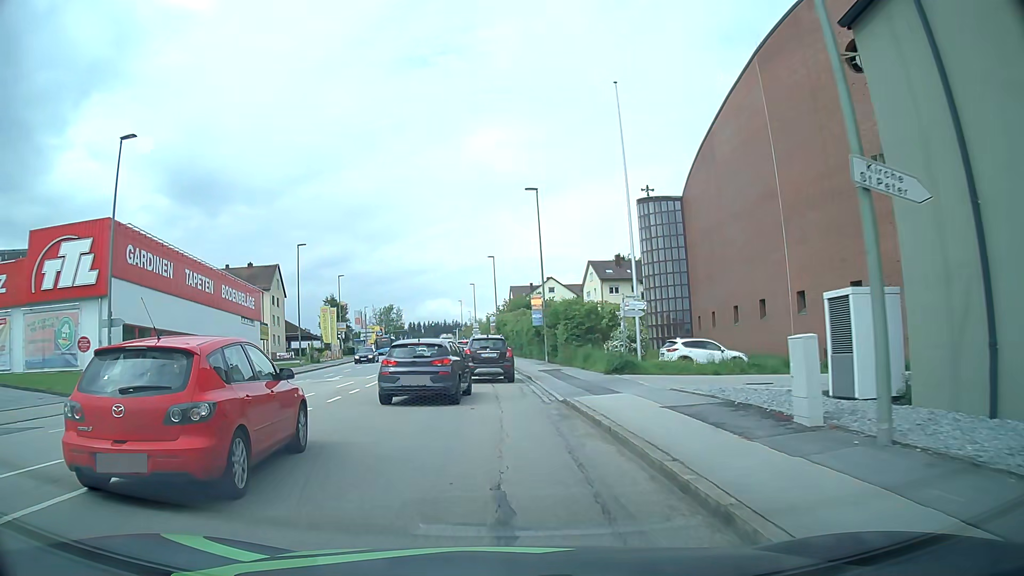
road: tertiary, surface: asphalt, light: Day
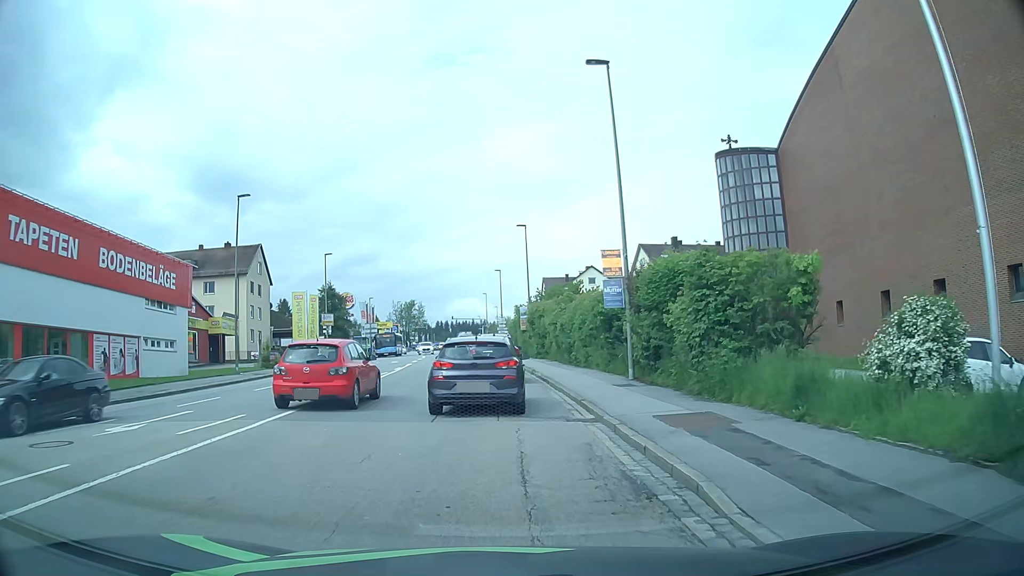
(-0.6, +18.8) m; -2°
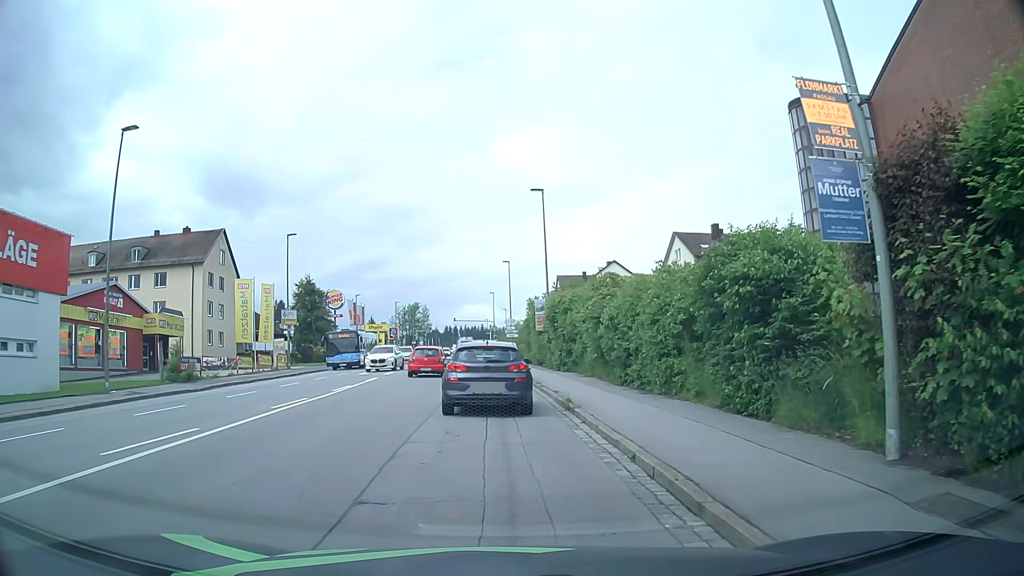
(-0.1, +14.0) m; -1°
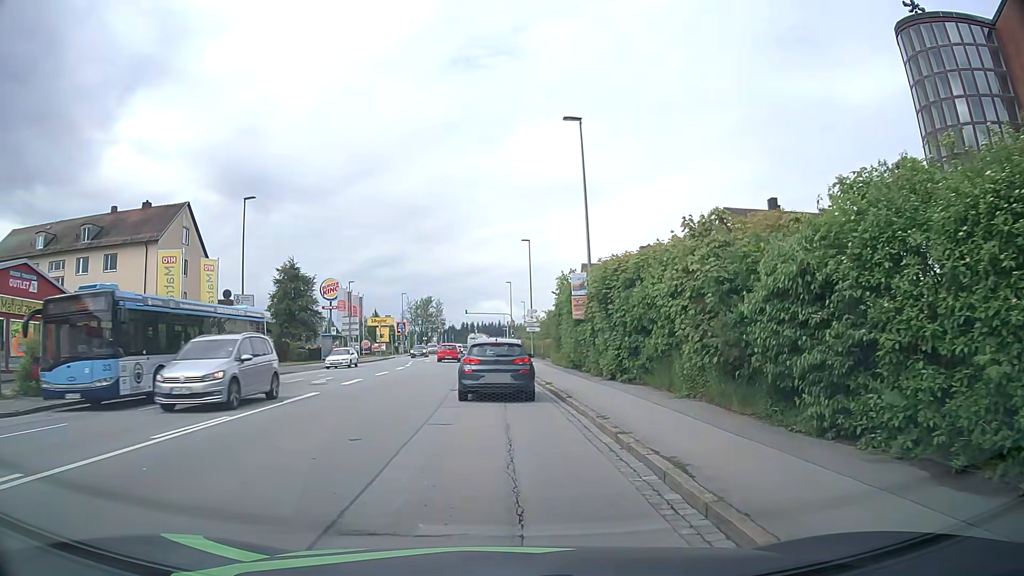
(-0.2, +12.4) m; -3°
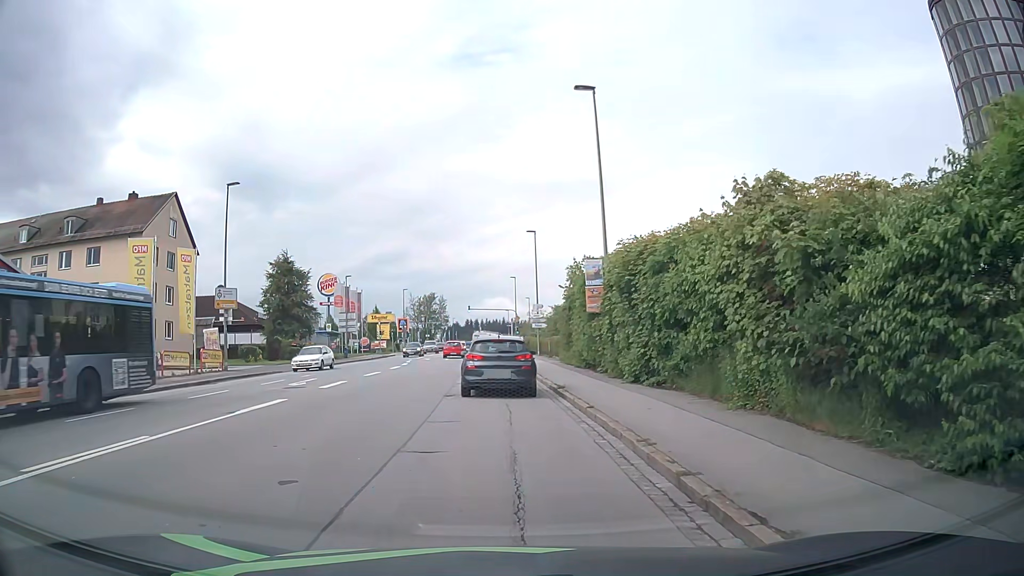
(+0.1, +3.3) m; +2°
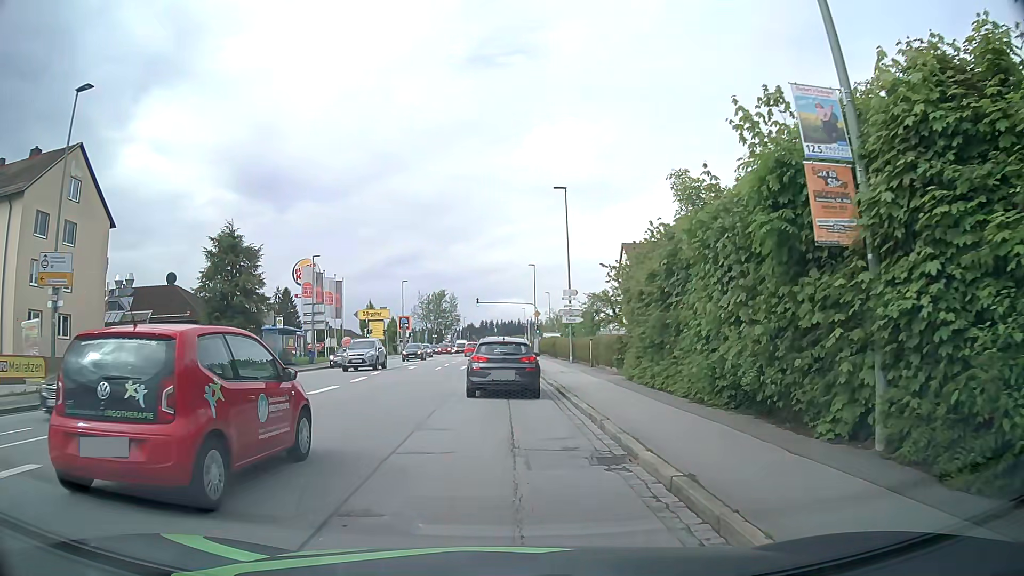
(-0.2, +16.7) m; -1°
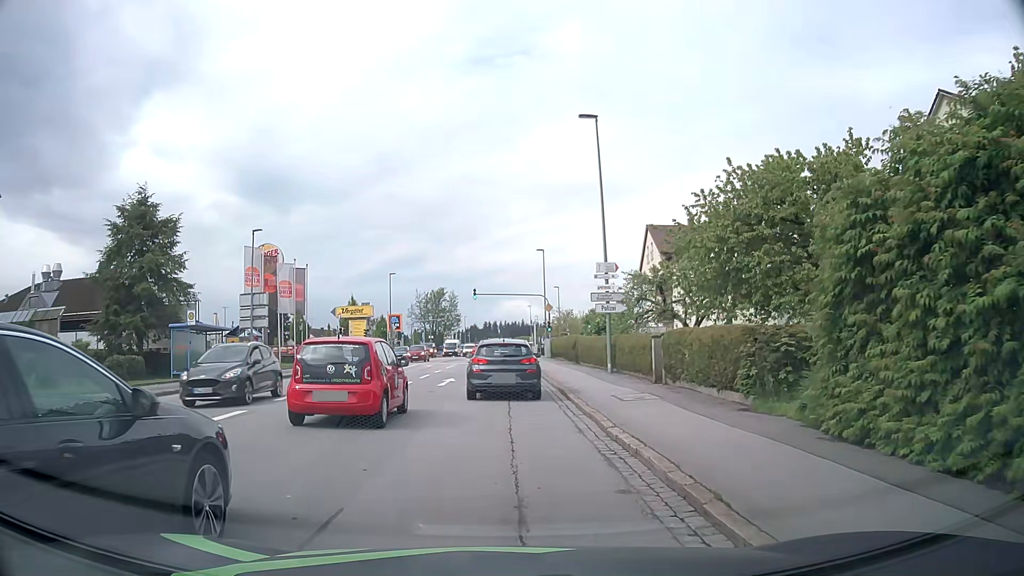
(0.0, +13.2) m; 0°
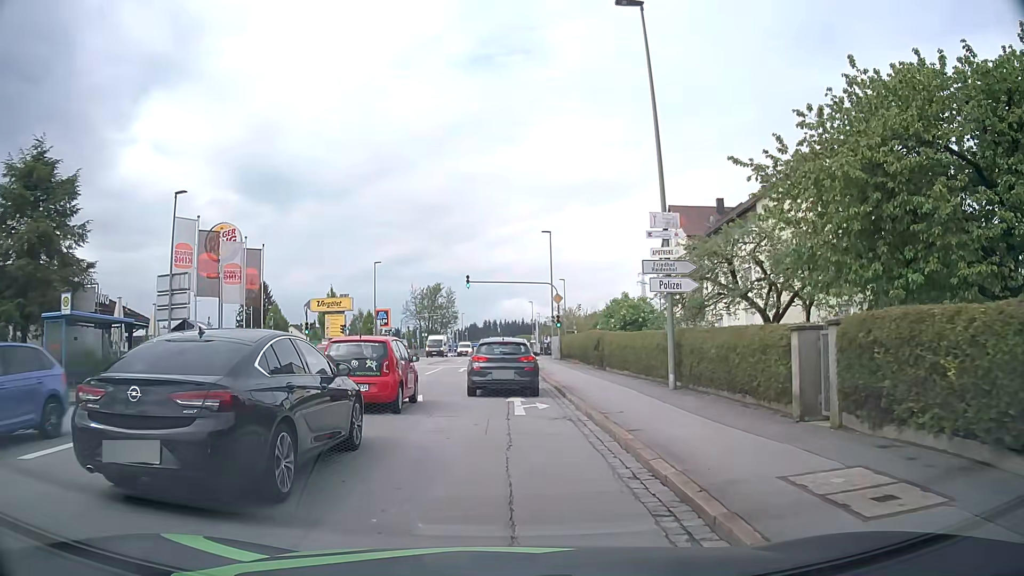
(-0.1, +9.9) m; 0°
(0, +10) (0, +20) (0, +30) (0, +40) (0, +50) (0, +60) (0, +70) (0, +80) (0, +90) (-1, +100) m
